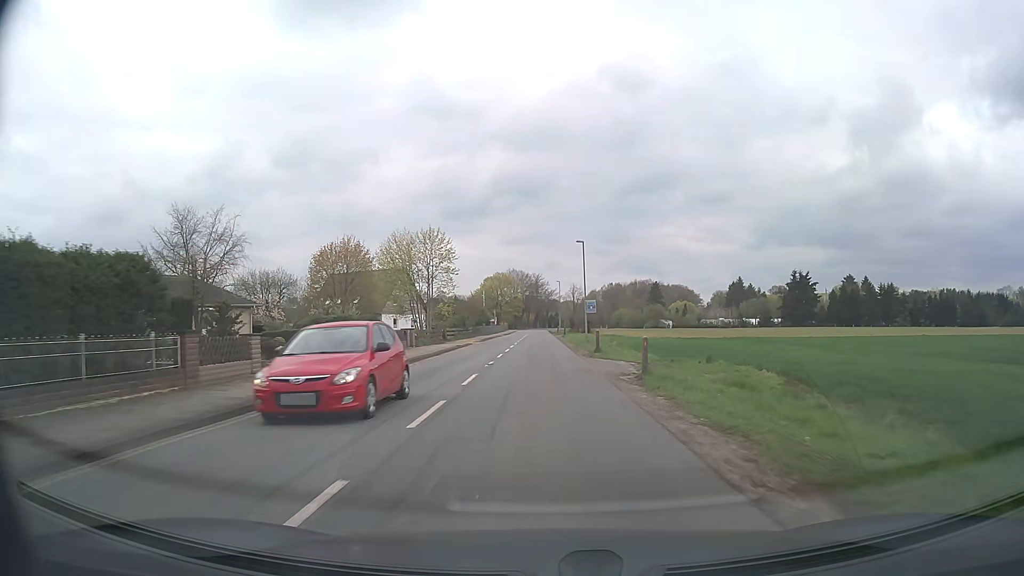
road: tertiary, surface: asphalt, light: Day
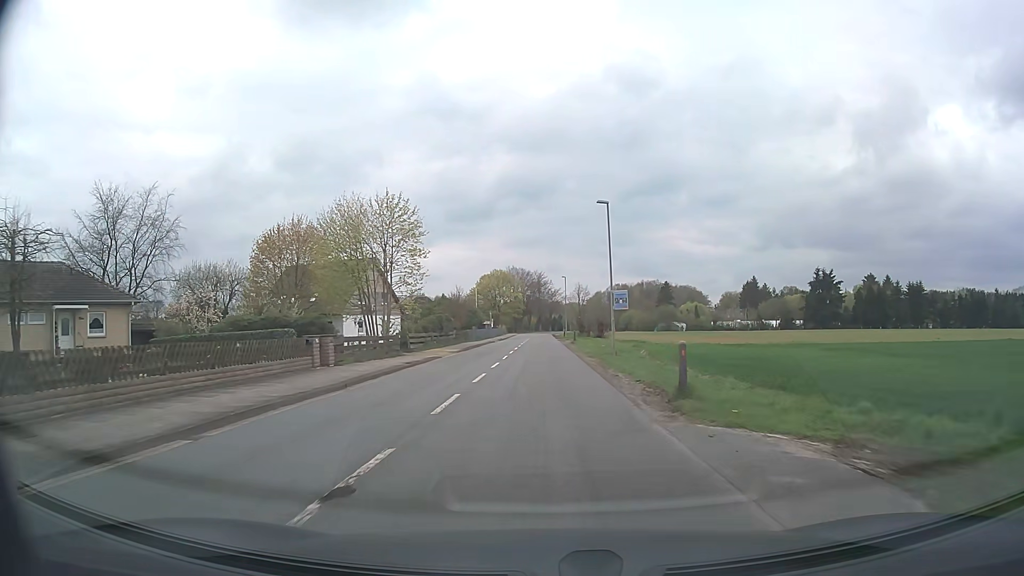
(0.0, +16.8) m; 0°
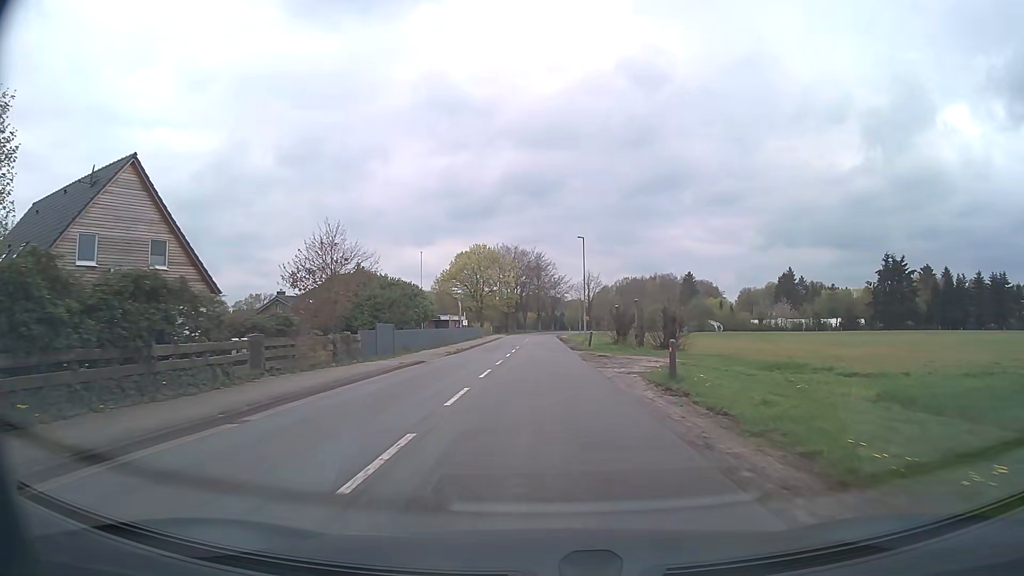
(-0.2, +42.4) m; 0°
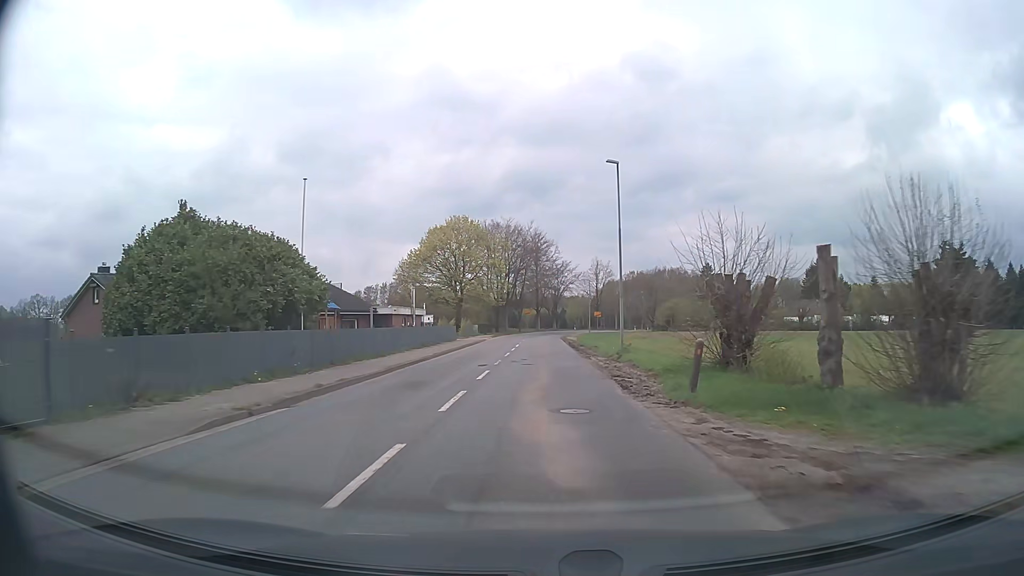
(0.0, +25.6) m; 0°
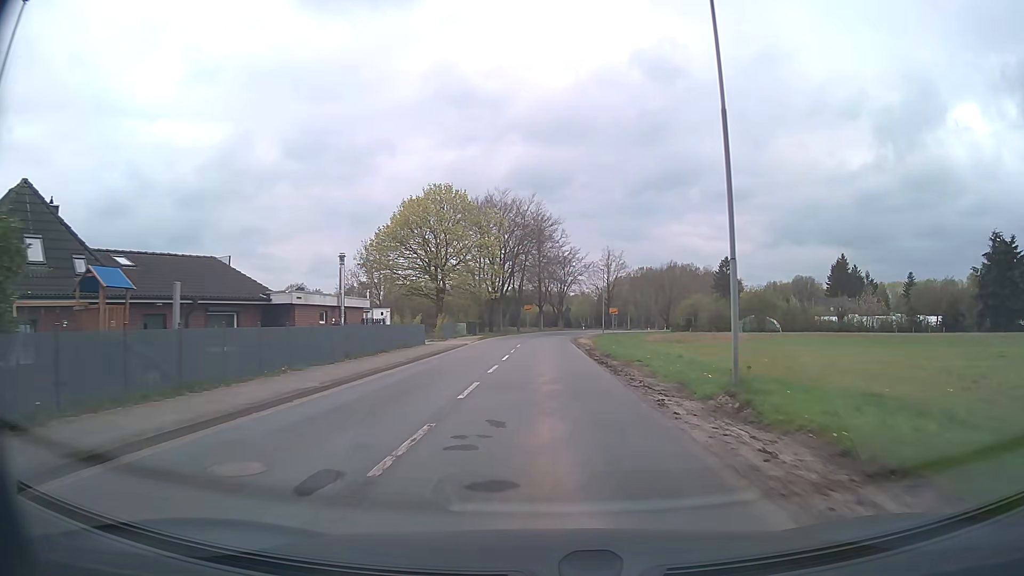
(0.0, +17.2) m; 0°
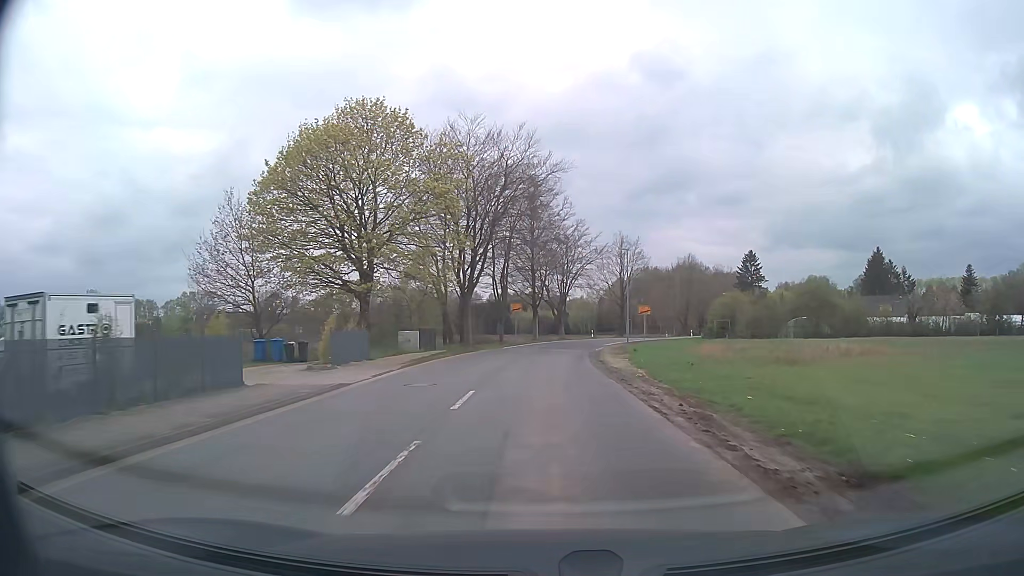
(0.0, +25.9) m; 0°
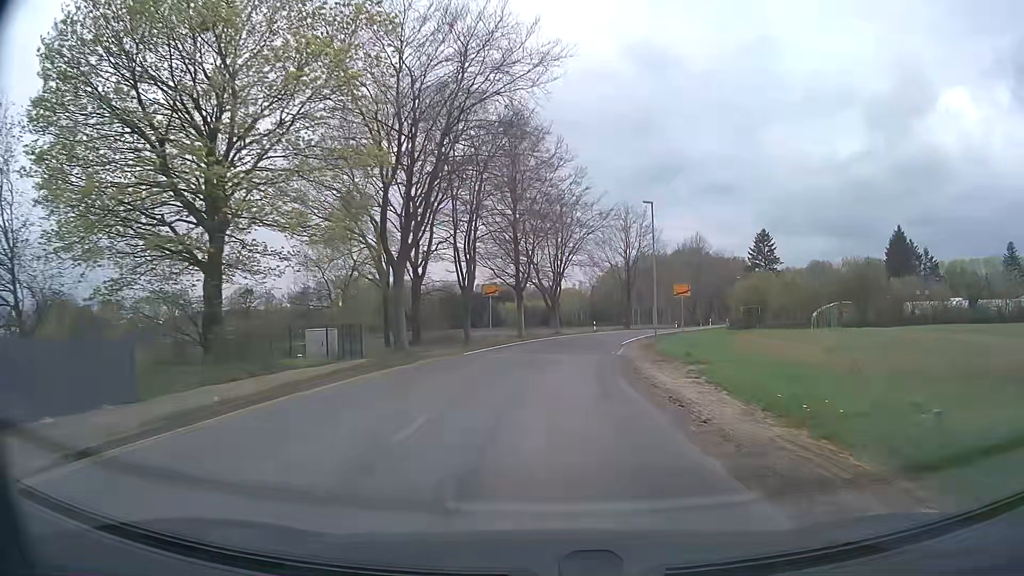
(+0.1, +17.3) m; +1°
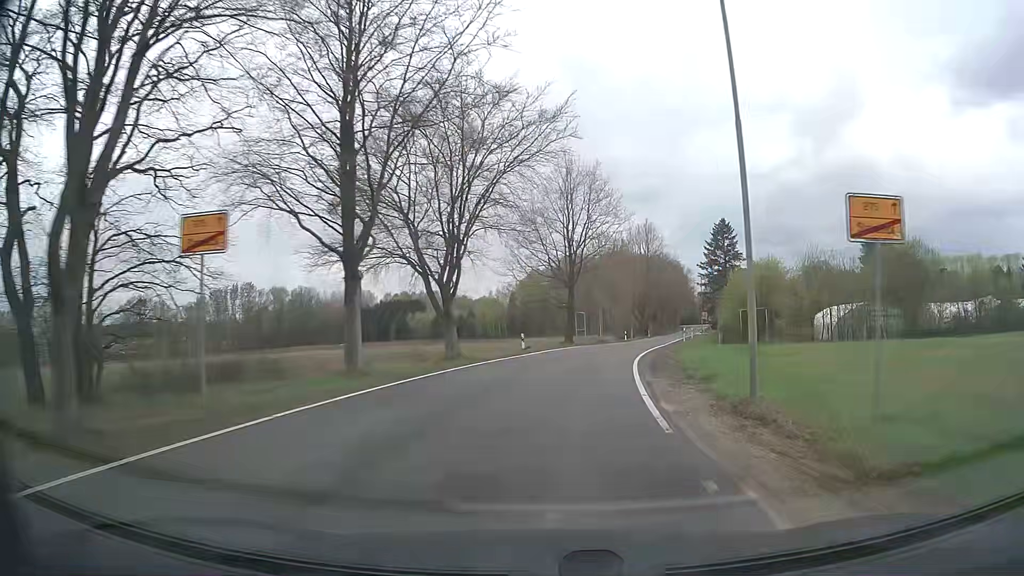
(+1.2, +25.9) m; +7°
(0, +10) (+1, +20) (+3, +30) (+5, +40) (+7, +49) (+10, +59) (+12, +69) (+15, +78) (+17, +88) (+20, +98) m
